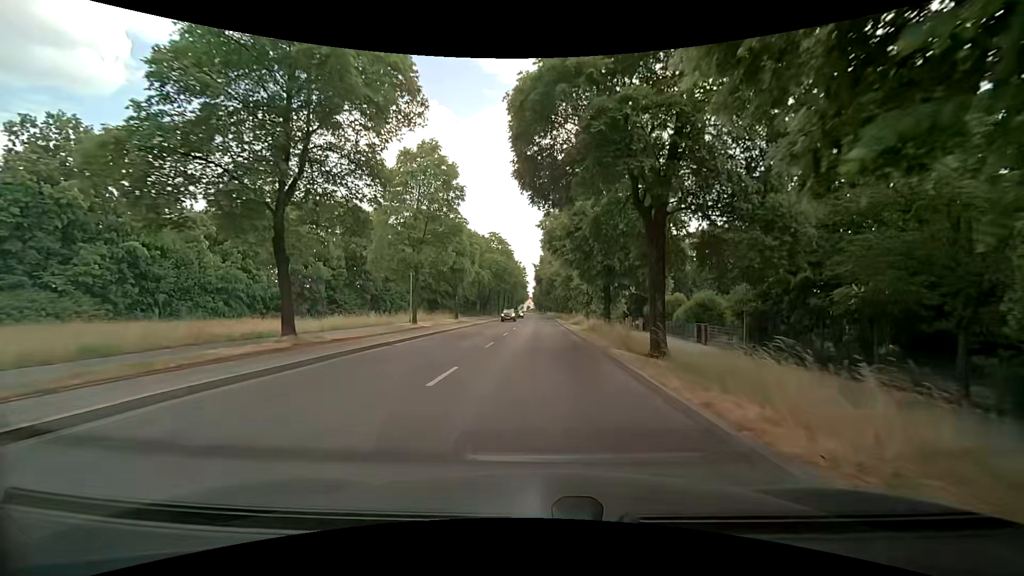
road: secondary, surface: asphalt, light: Day
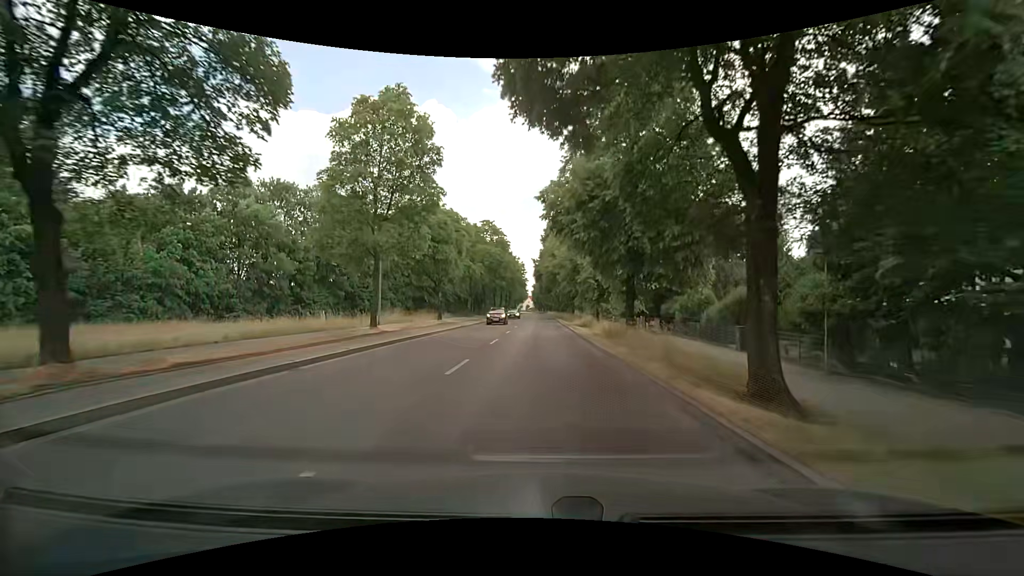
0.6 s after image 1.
(0.0, +7.6) m; +1°
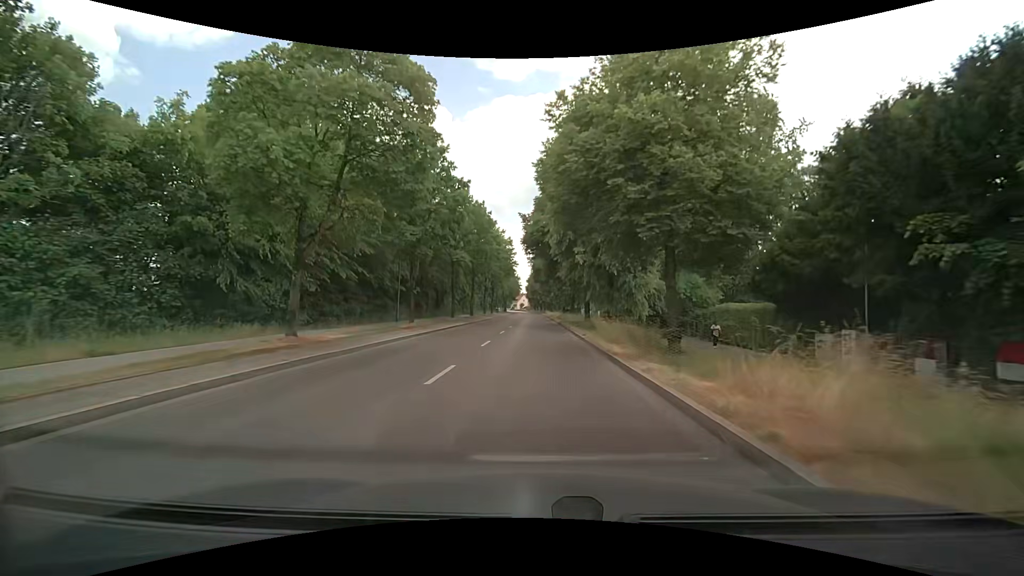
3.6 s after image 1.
(-0.1, +37.5) m; 0°
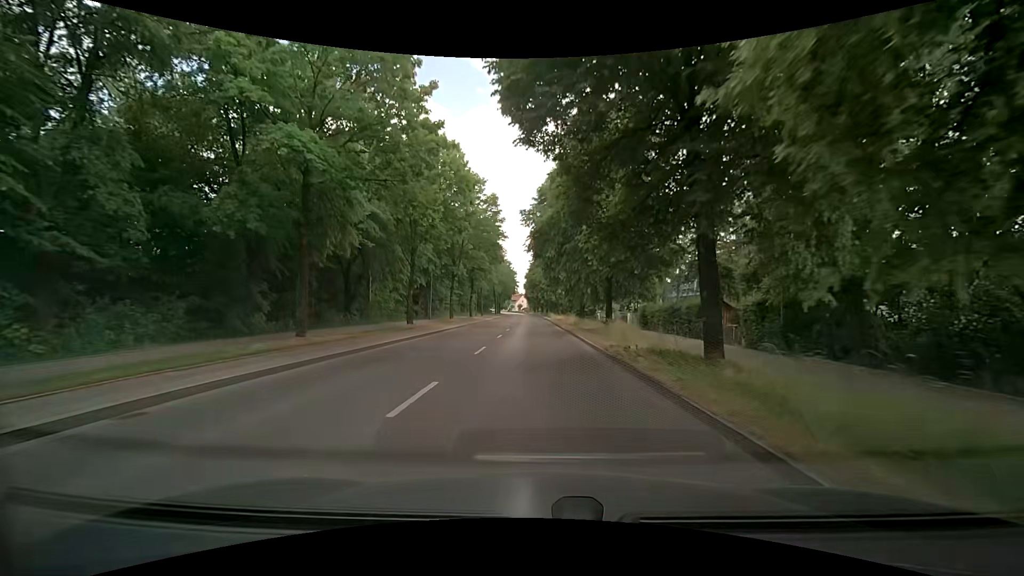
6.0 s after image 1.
(0.0, +29.7) m; 0°
(0, +10) (0, +20) (0, +30) (0, +40) (0, +50) (0, +60) (0, +70) (-1, +80) (-1, +90) (-1, +100) m
